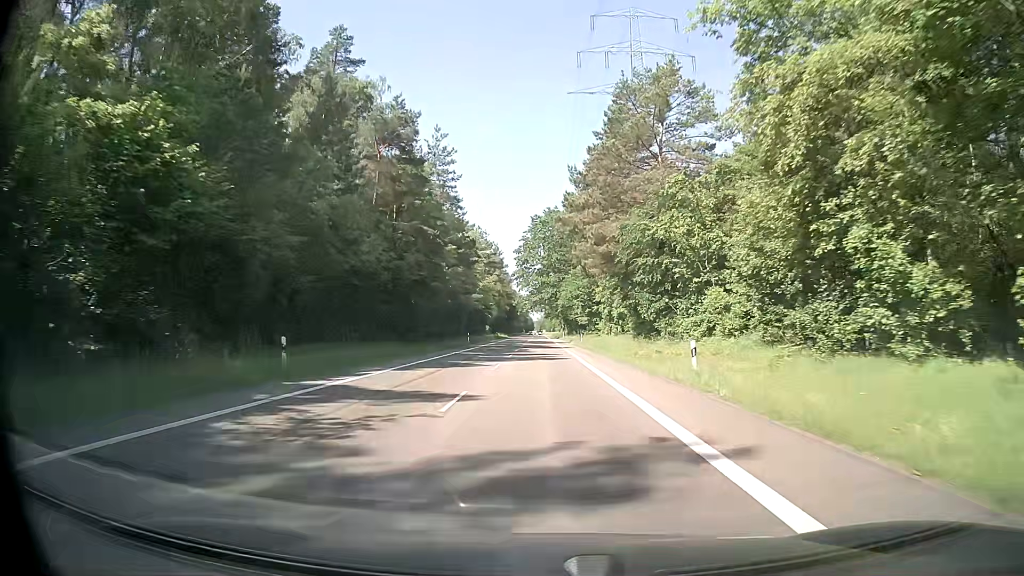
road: secondary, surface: asphalt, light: Day
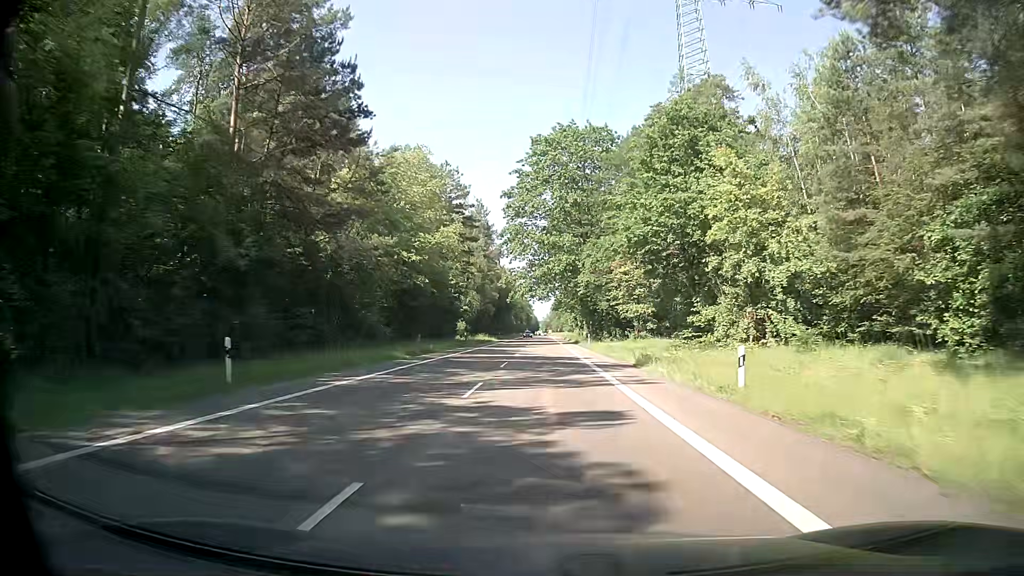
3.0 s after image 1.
(-0.9, +54.6) m; -1°
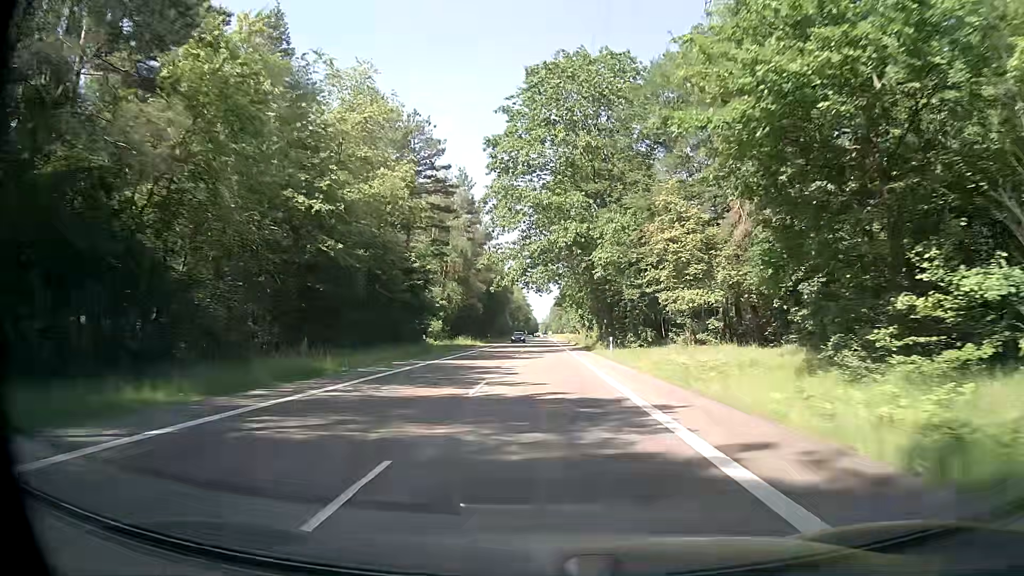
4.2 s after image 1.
(-0.1, +21.7) m; 0°
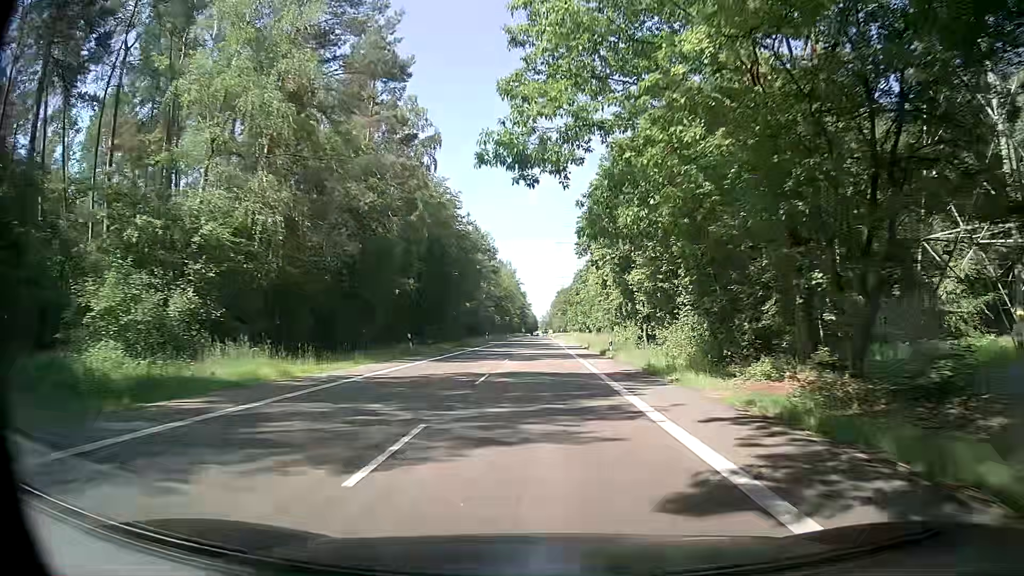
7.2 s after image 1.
(-0.1, +54.5) m; 0°
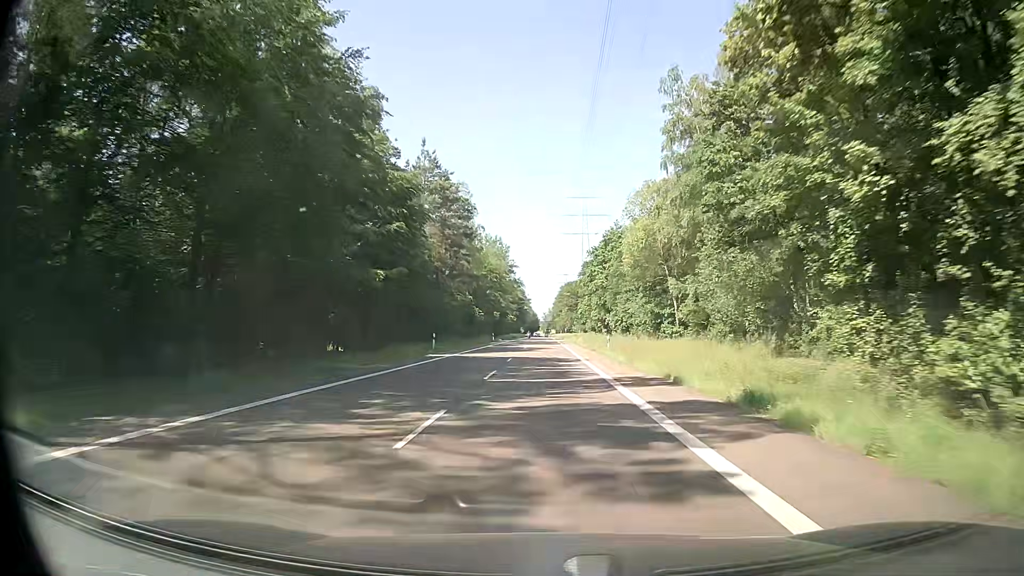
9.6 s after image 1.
(-0.1, +43.7) m; -1°
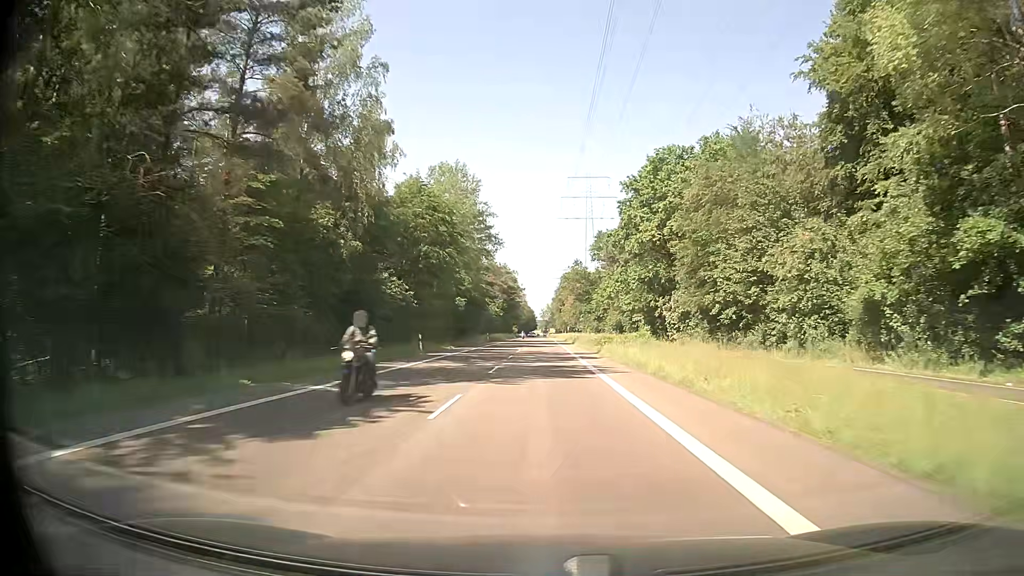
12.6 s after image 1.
(+0.6, +54.5) m; +1°
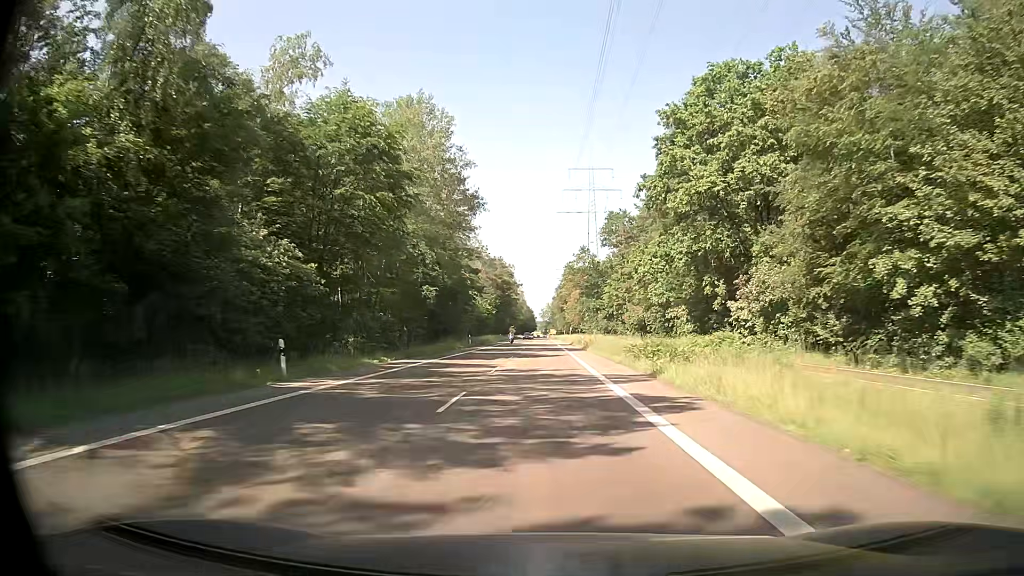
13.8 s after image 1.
(-0.1, +21.8) m; 0°
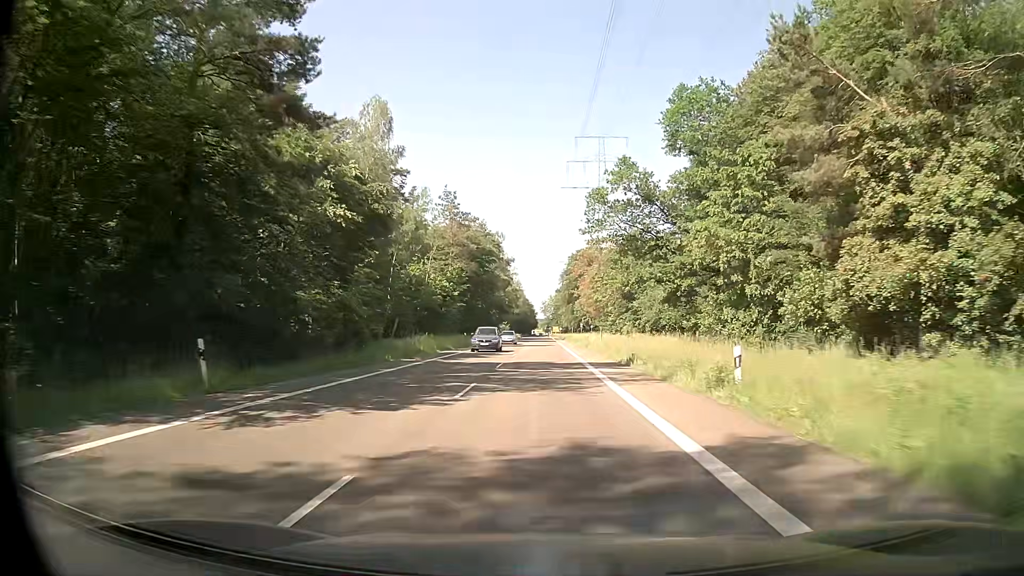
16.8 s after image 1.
(+0.1, +54.6) m; 0°
(0, +10) (0, +20) (0, +30) (0, +40) (0, +50) (0, +60) (0, +70) (0, +80) (0, +90) (0, +100) m
